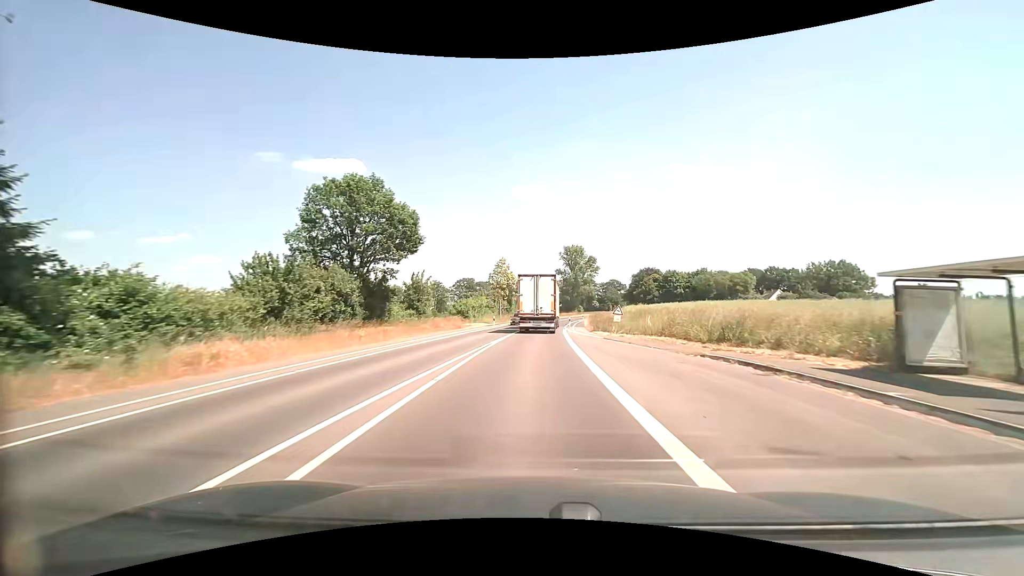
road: secondary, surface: asphalt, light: Day
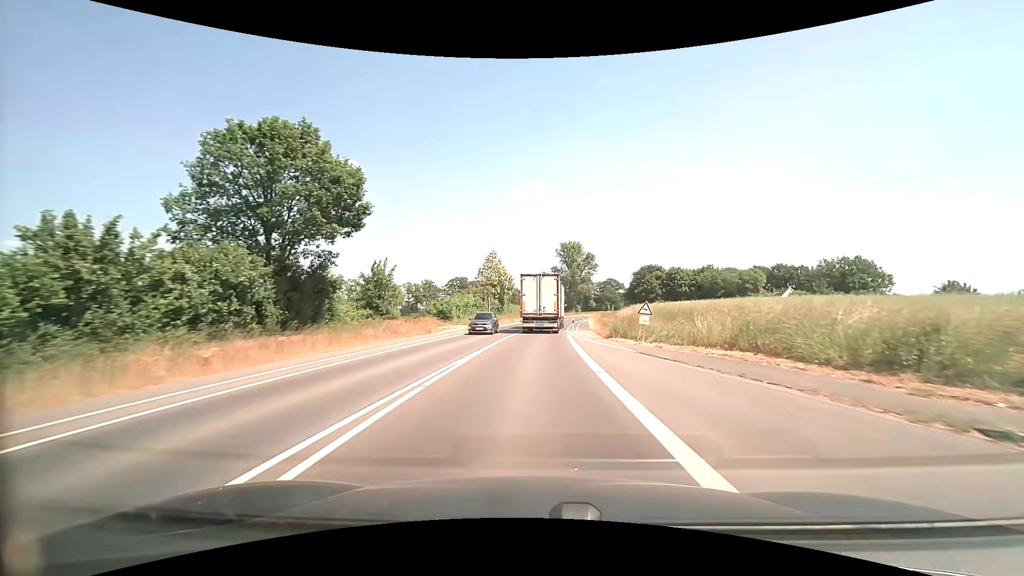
(0.0, +10.8) m; 0°
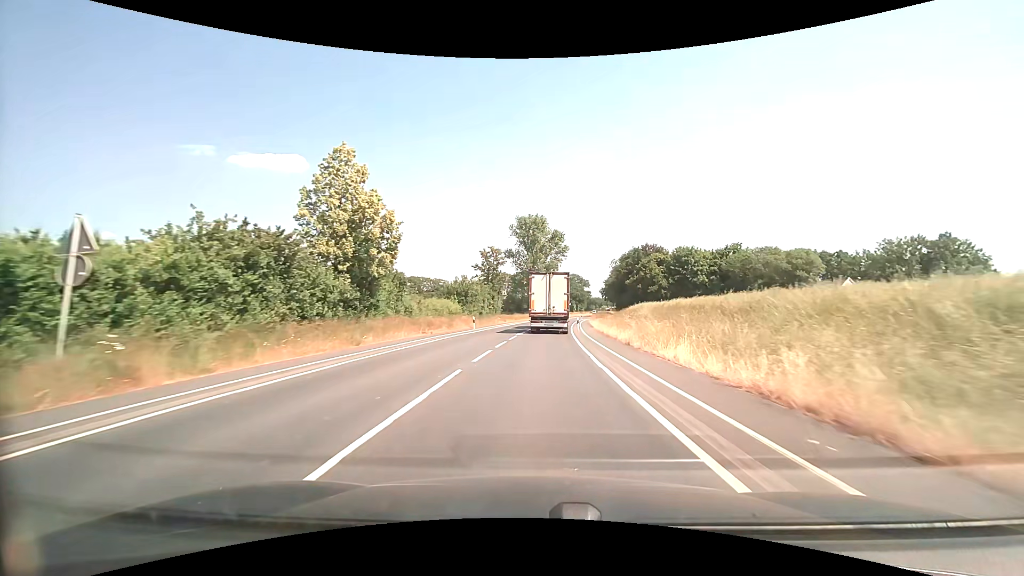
(+1.9, +53.9) m; +5°
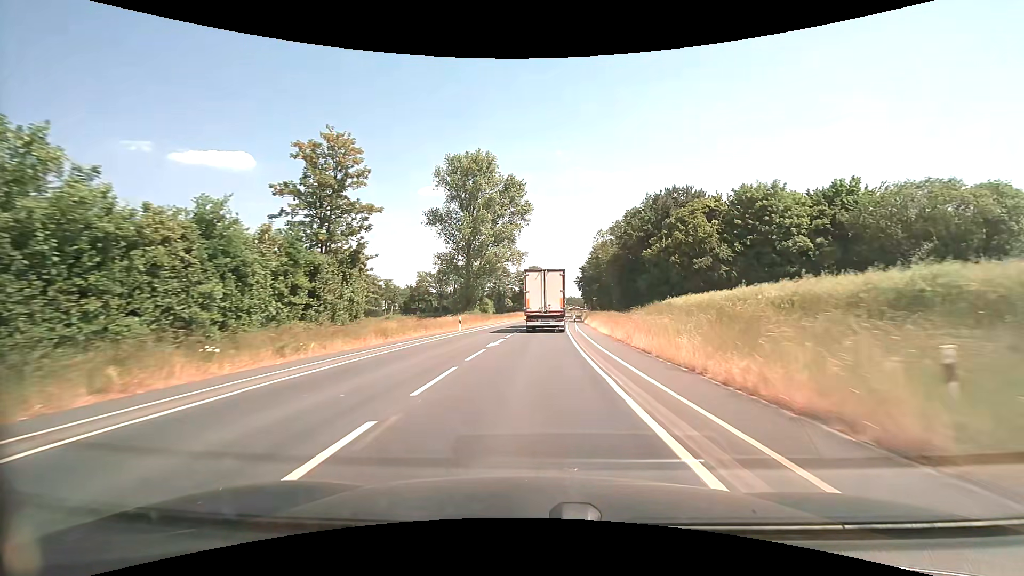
(+2.6, +53.1) m; +5°
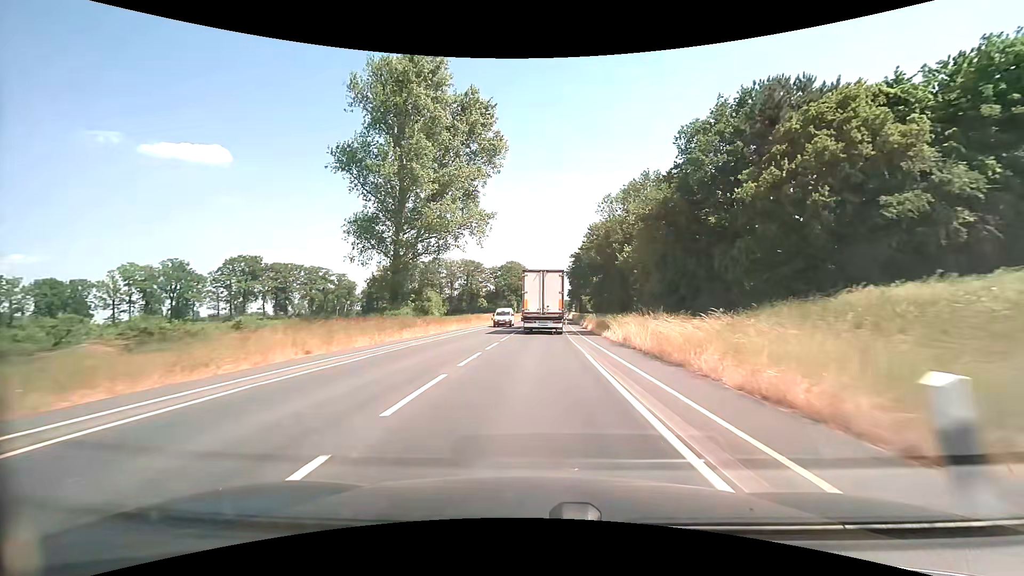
(+0.6, +31.3) m; +2°
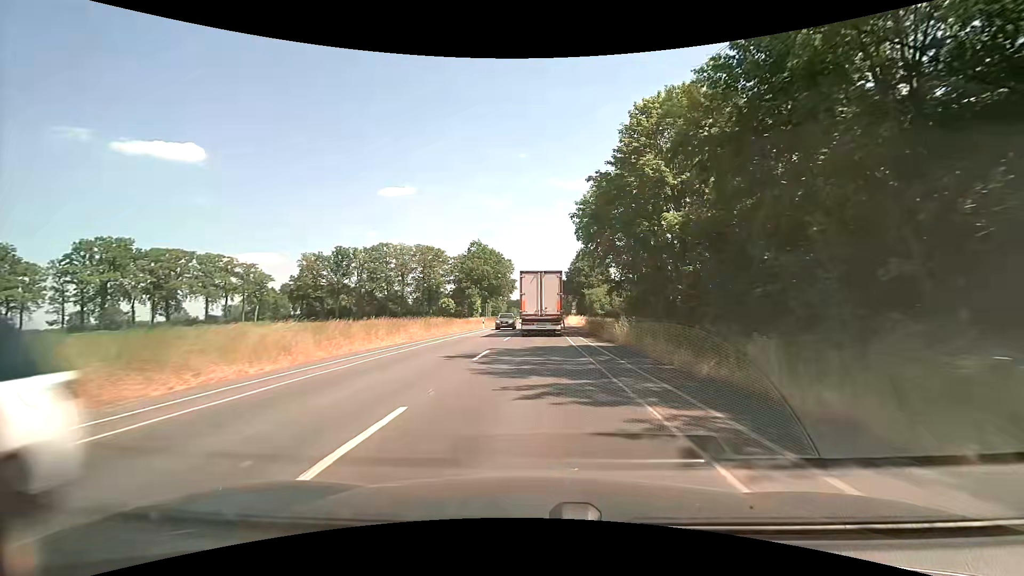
(+1.2, +51.3) m; +2°
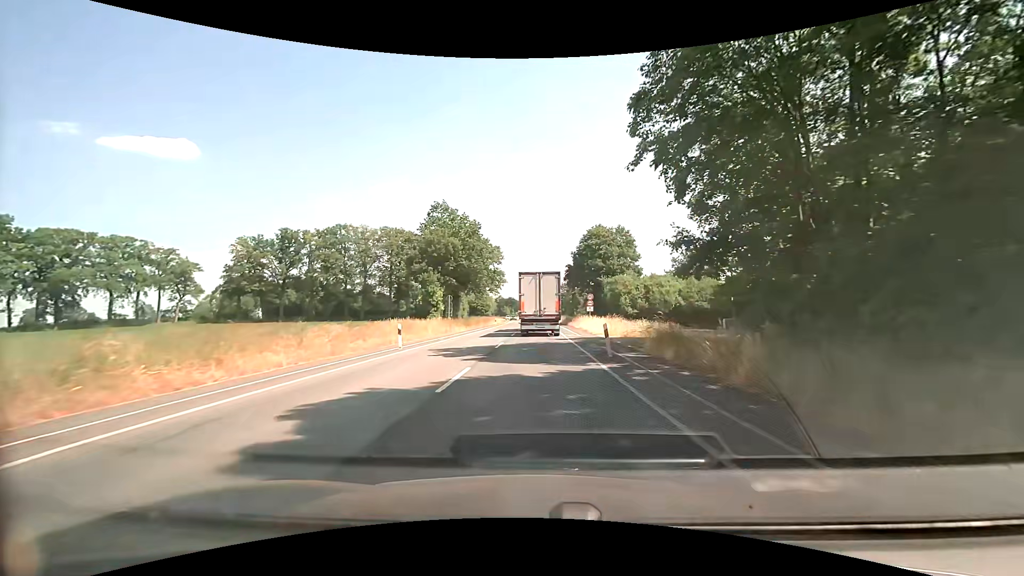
(+0.4, +30.2) m; +1°
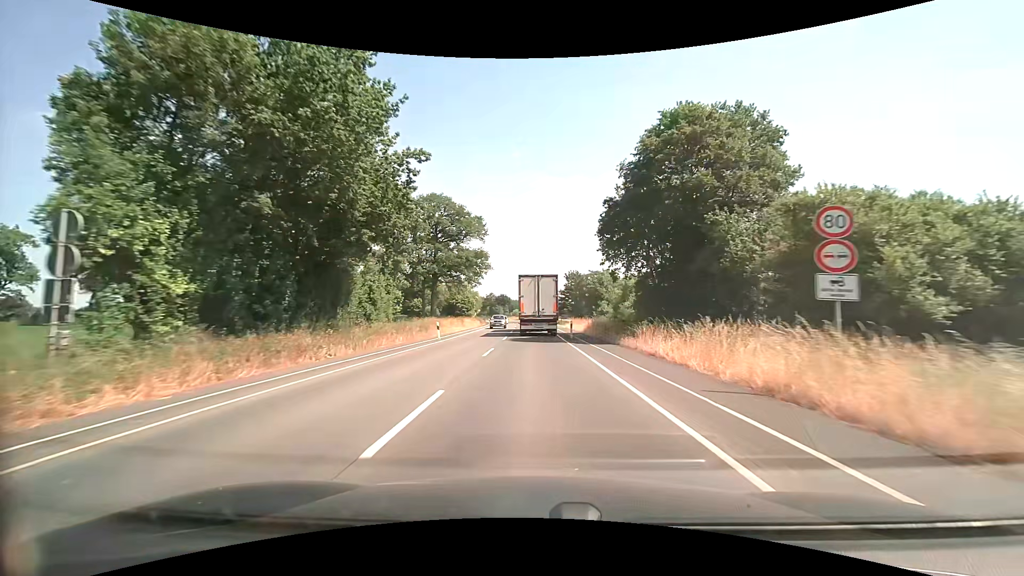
(+0.2, +39.9) m; +1°
(0, +10) (0, +20) (0, +30) (0, +40) (-1, +50) (-1, +60) (-1, +70) (-2, +80) (-2, +90) (-3, +100) m
